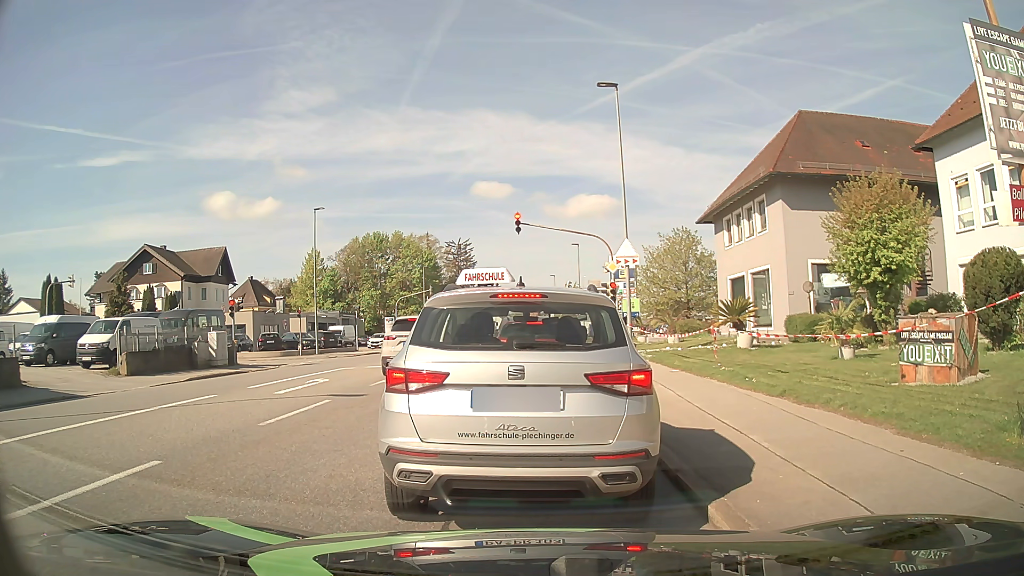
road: tertiary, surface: asphalt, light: Day
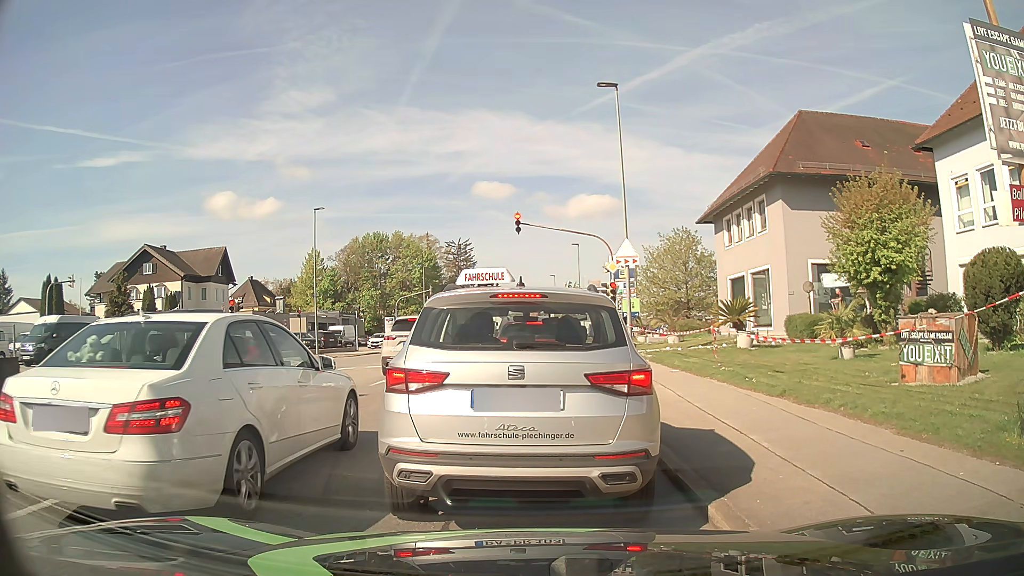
(0.0, 0.0) m; 0°
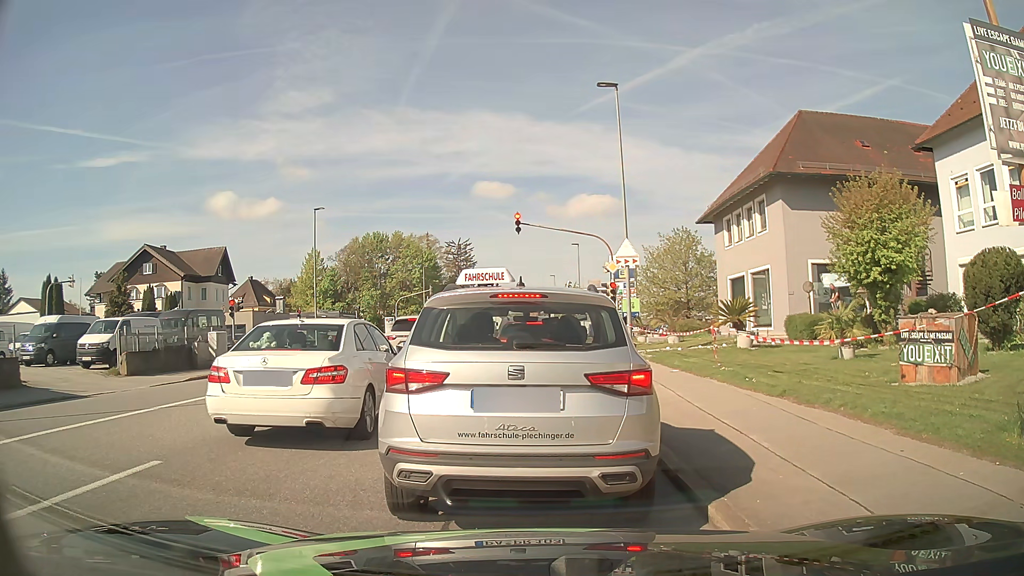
(0.0, 0.0) m; 0°
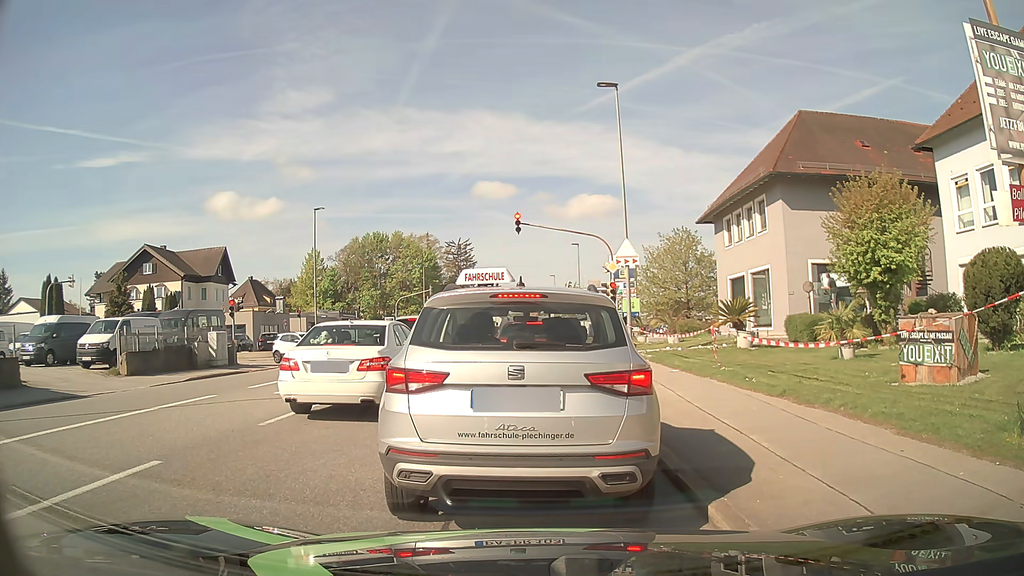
(0.0, 0.0) m; 0°
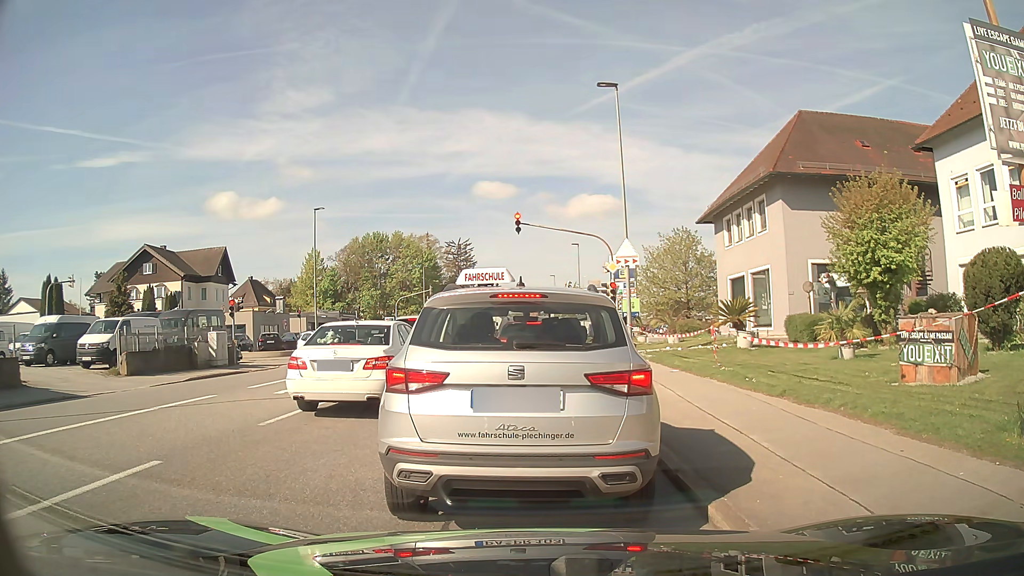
(0.0, 0.0) m; 0°
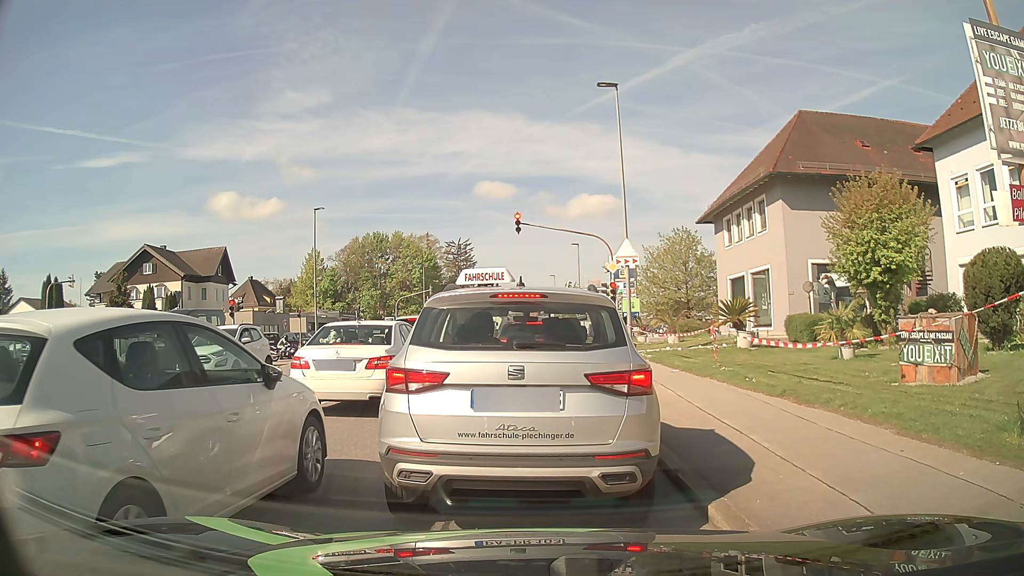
(0.0, 0.0) m; 0°
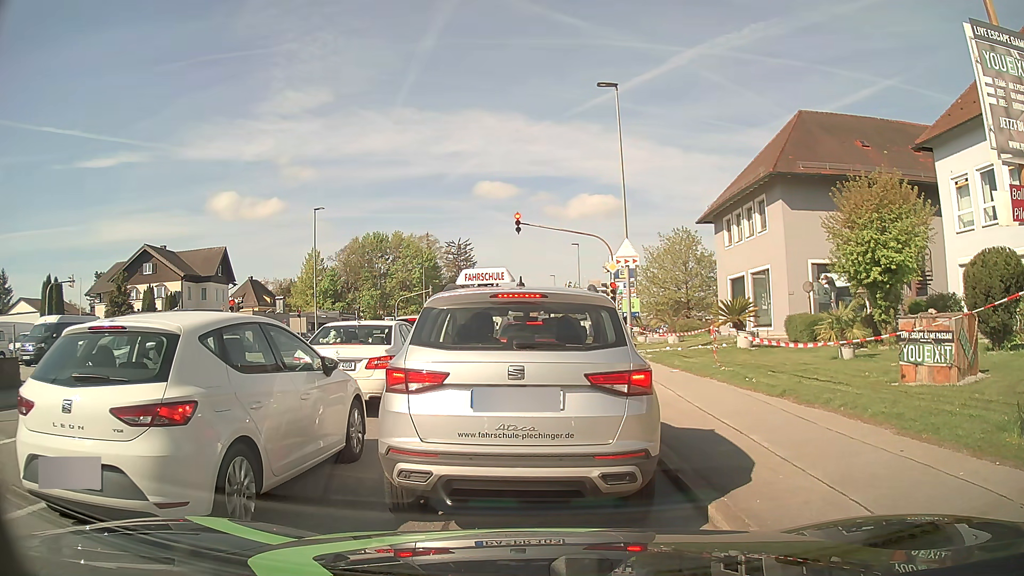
(0.0, 0.0) m; 0°
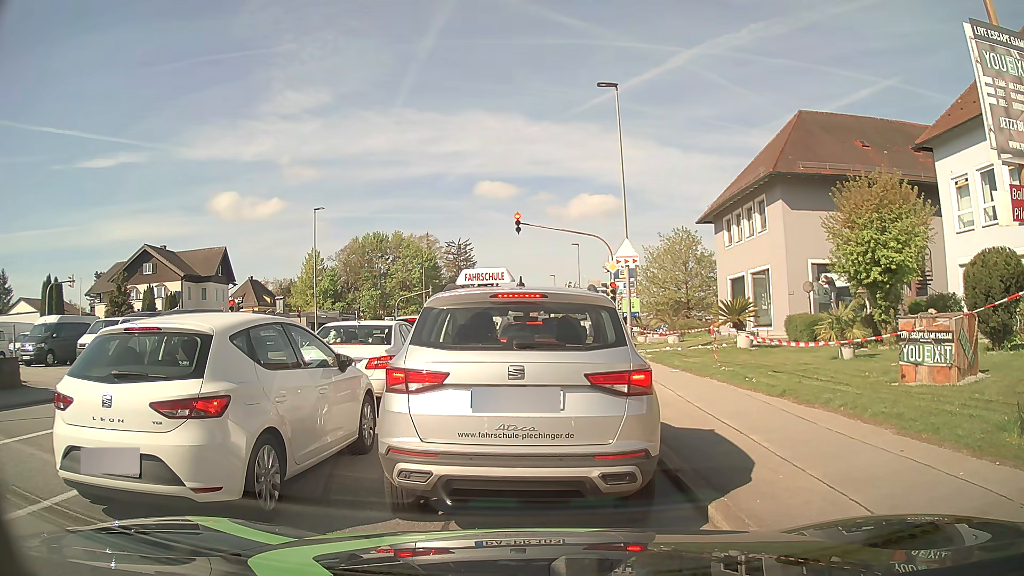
(0.0, 0.0) m; 0°
